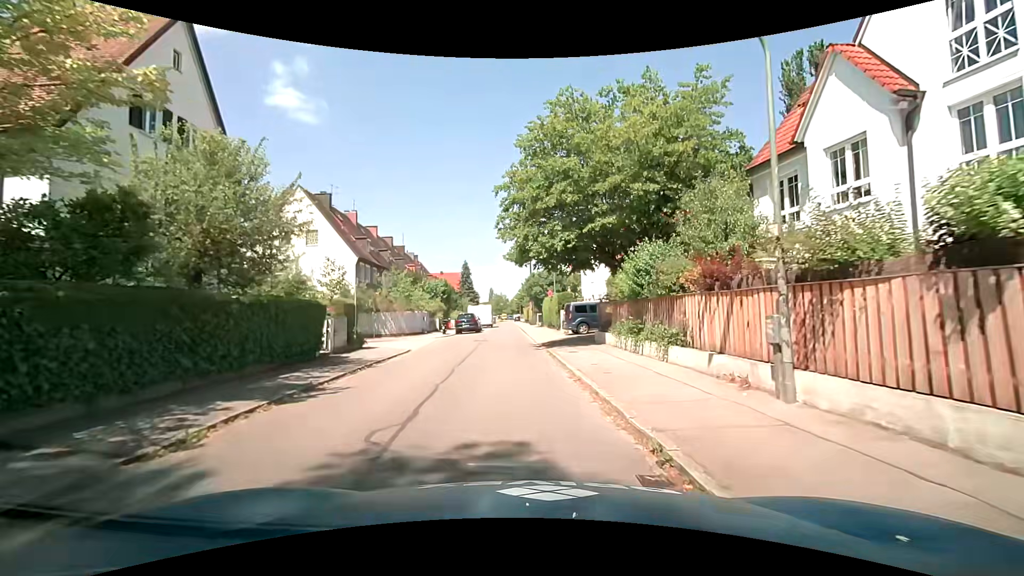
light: Day
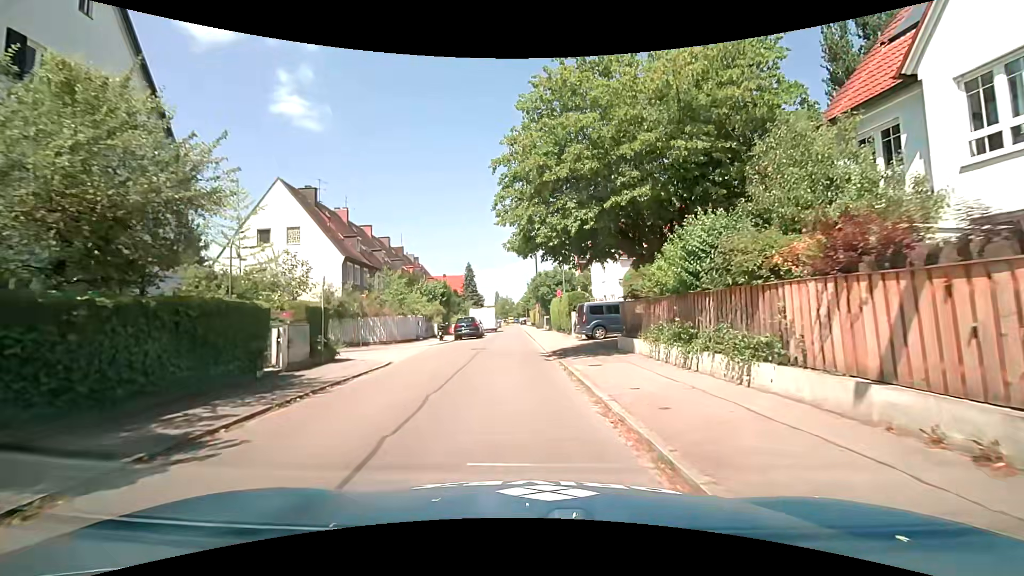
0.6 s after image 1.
(0.0, +4.0) m; +1°
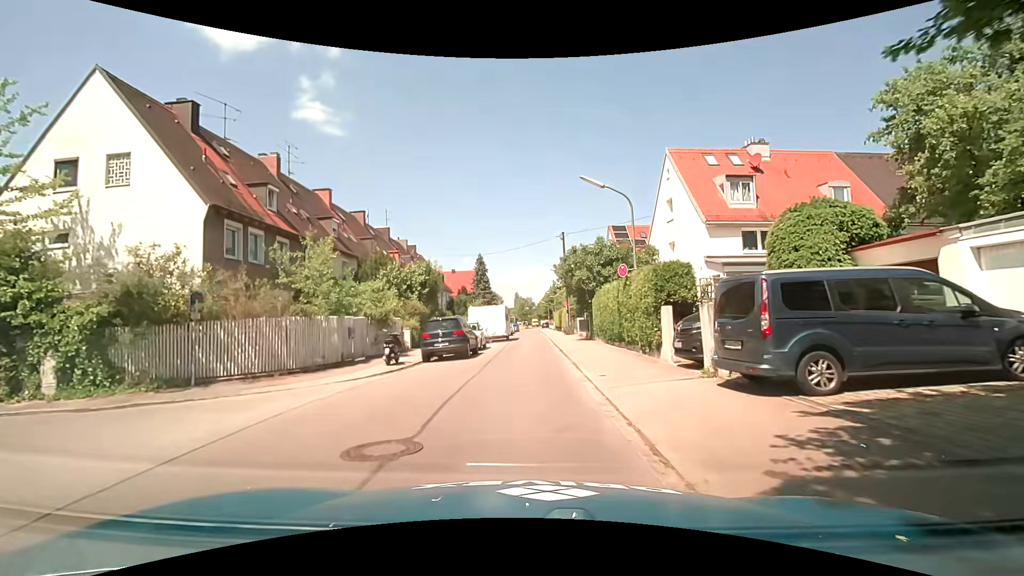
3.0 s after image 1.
(-0.7, +16.6) m; -3°
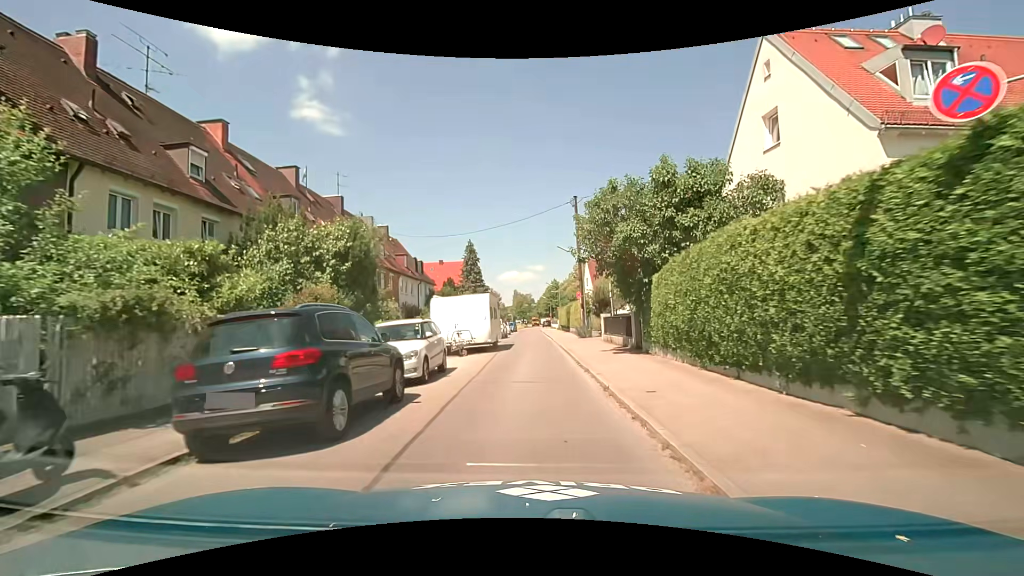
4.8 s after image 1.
(0.0, +13.2) m; -1°
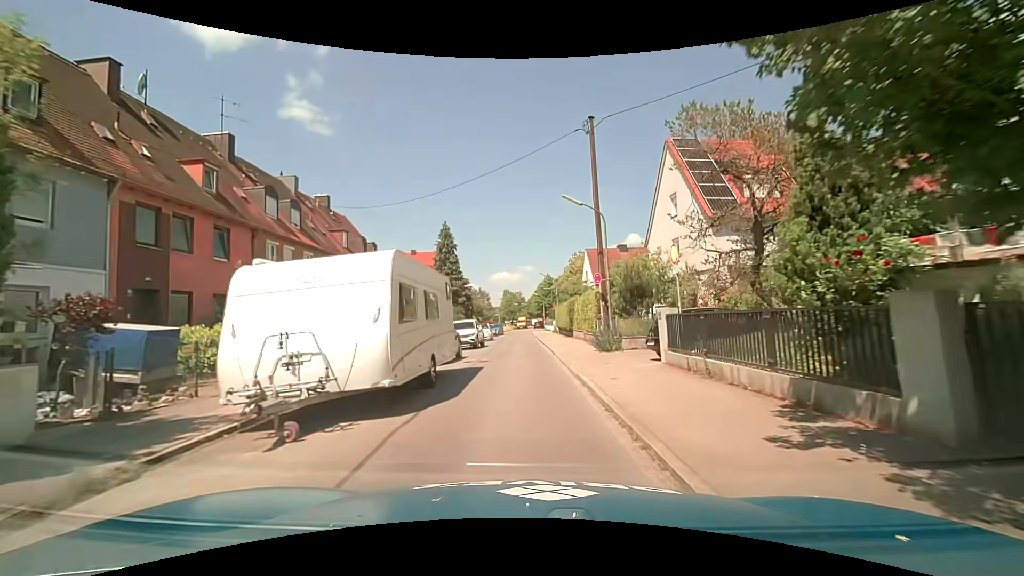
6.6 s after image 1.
(+0.3, +13.7) m; +1°
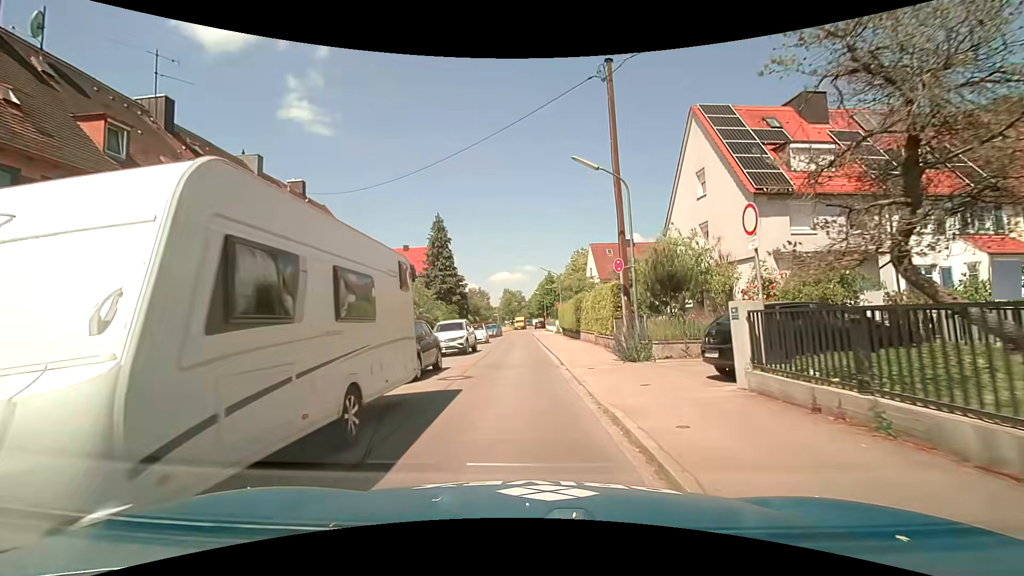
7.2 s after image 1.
(0.0, +4.6) m; 0°
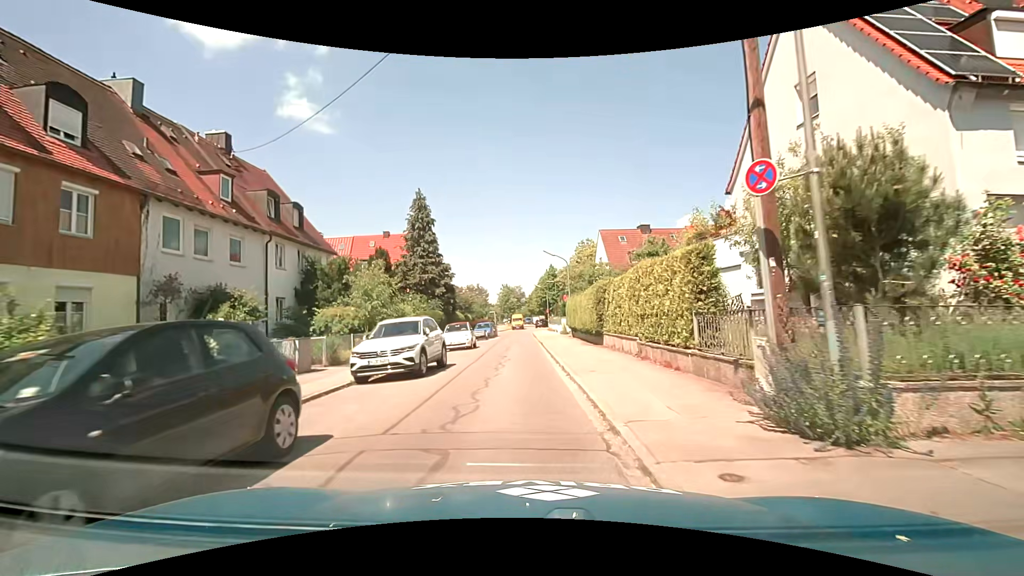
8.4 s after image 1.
(0.0, +9.4) m; 0°
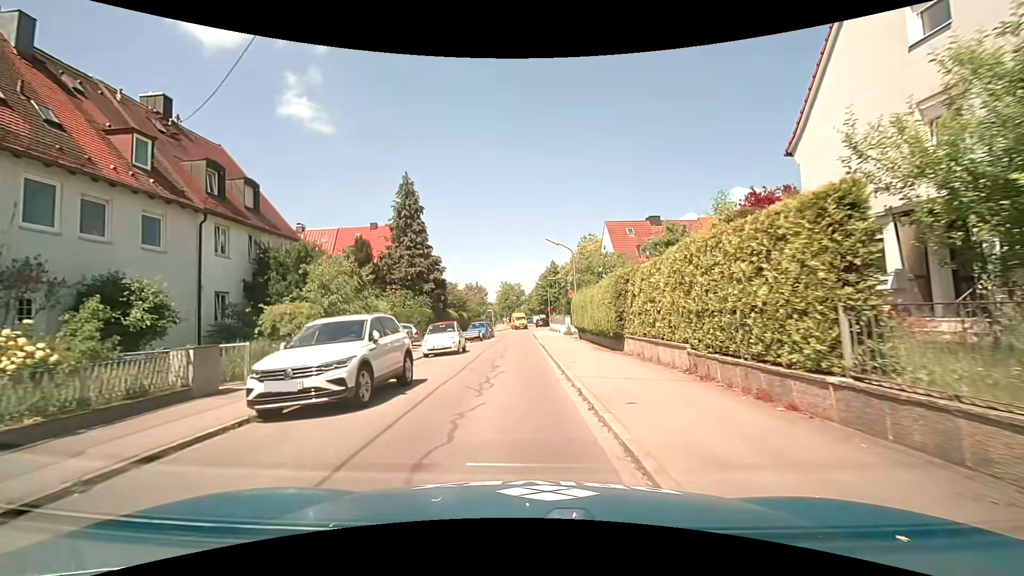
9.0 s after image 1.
(0.0, +4.6) m; -1°
(0, +10) (0, +20) (-1, +30) (-1, +40) (-1, +50) (-1, +60) (-1, +70) (-1, +80) (0, +90) (0, +100) m
